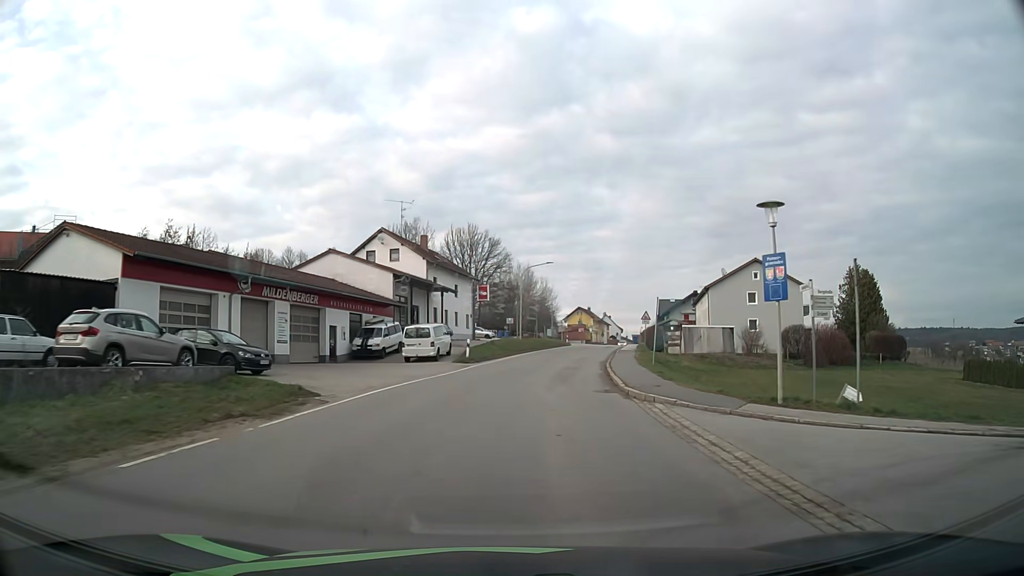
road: tertiary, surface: asphalt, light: Day
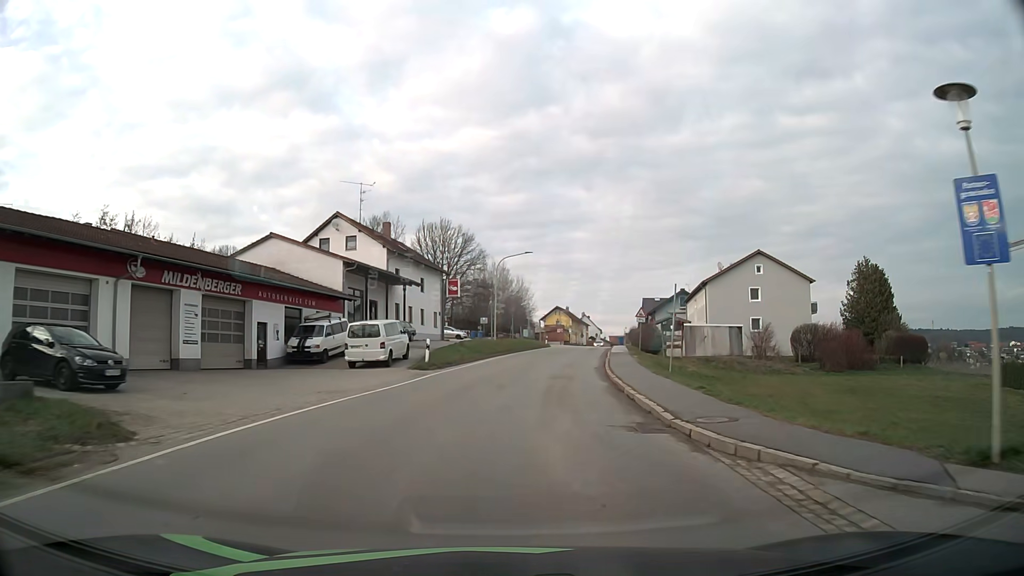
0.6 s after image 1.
(+0.2, +7.8) m; +3°
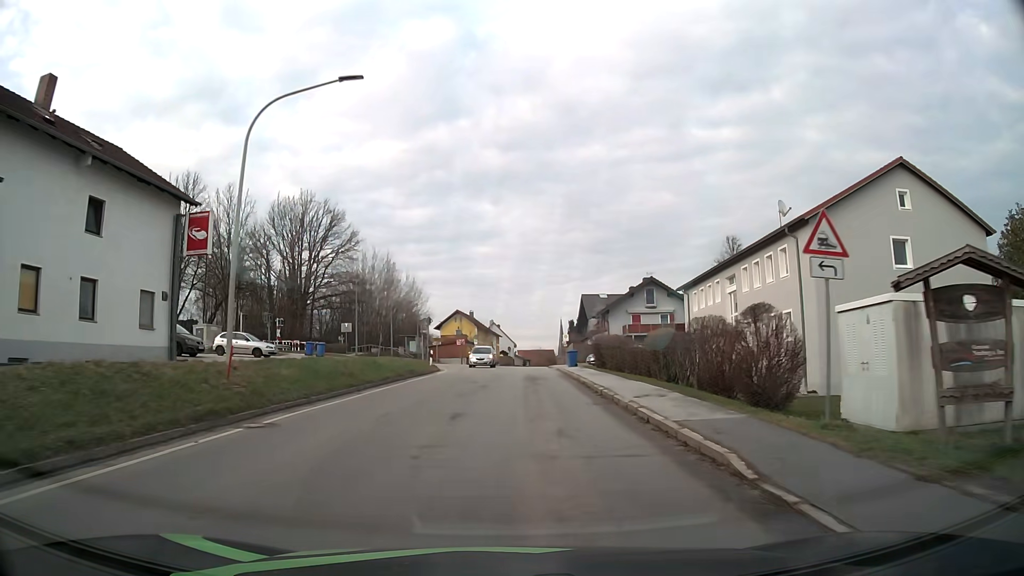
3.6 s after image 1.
(+3.2, +38.5) m; +8°
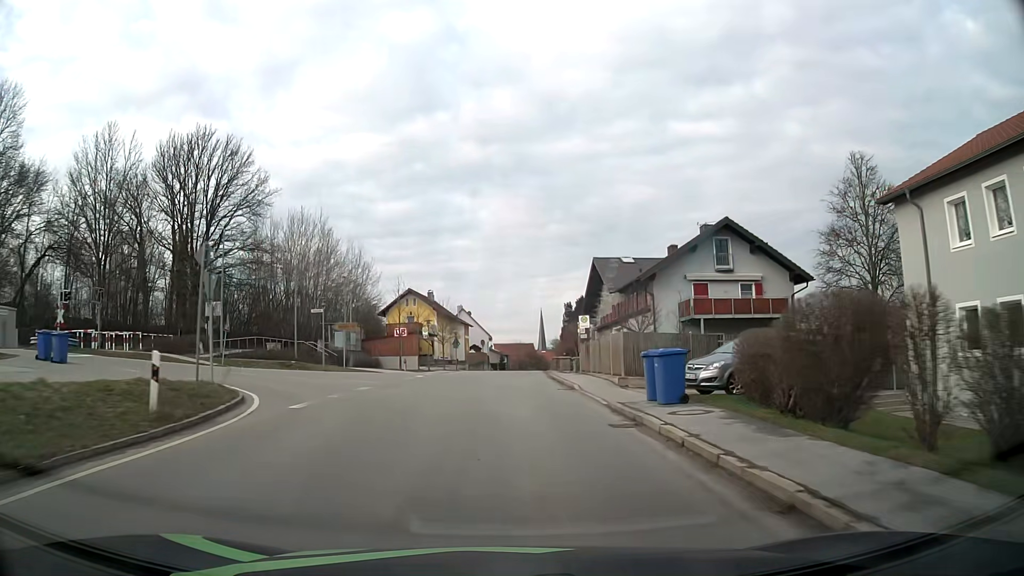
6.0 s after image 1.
(+0.4, +30.8) m; +2°
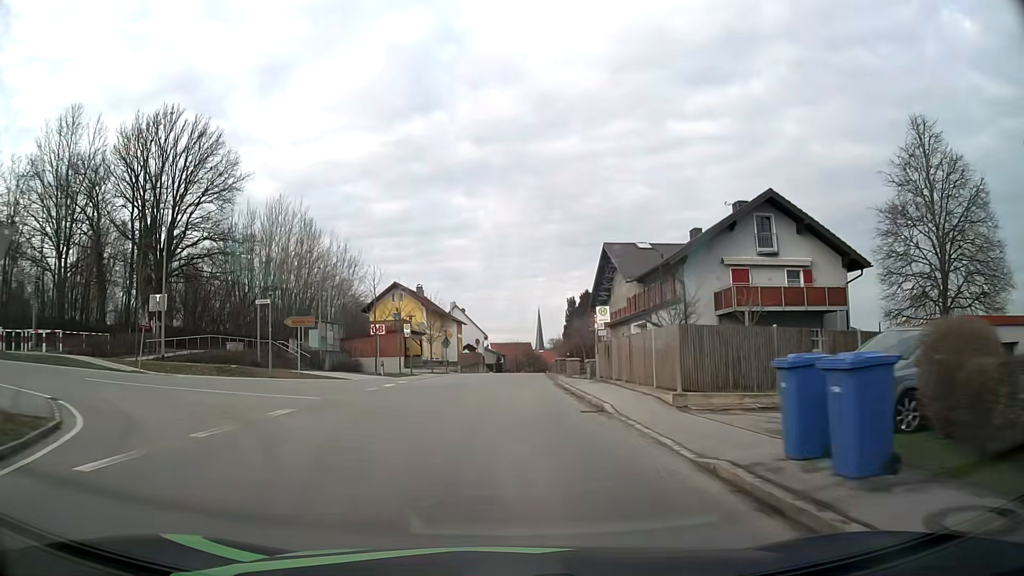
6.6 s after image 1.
(0.0, +7.7) m; 0°
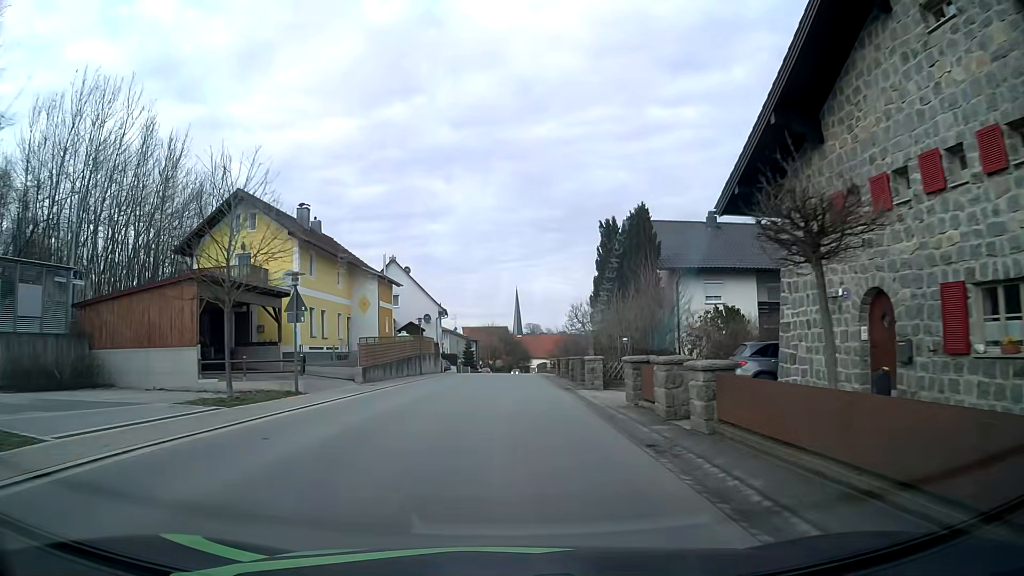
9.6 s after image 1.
(+0.6, +38.1) m; +2°
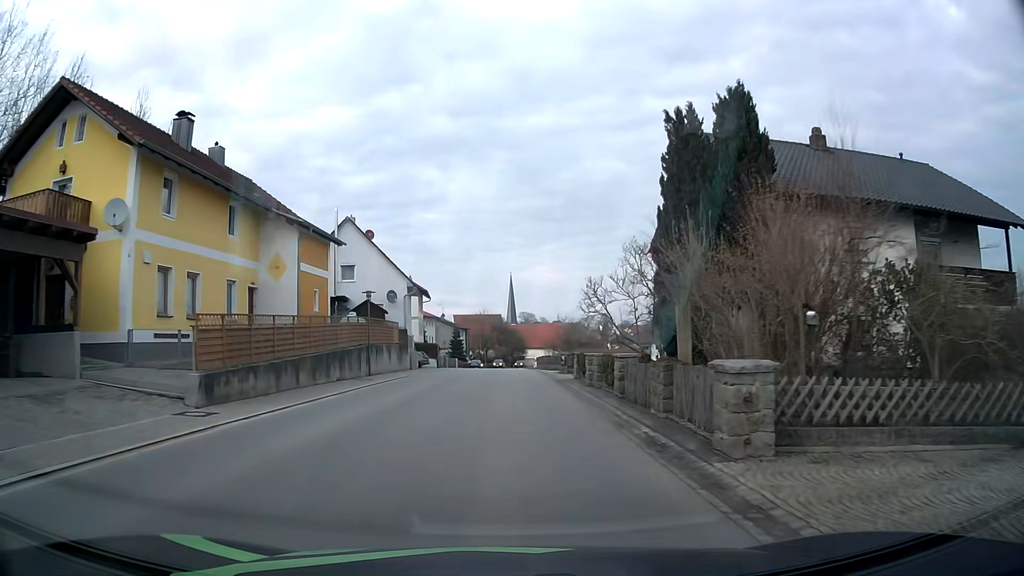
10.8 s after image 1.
(+0.1, +15.4) m; 0°
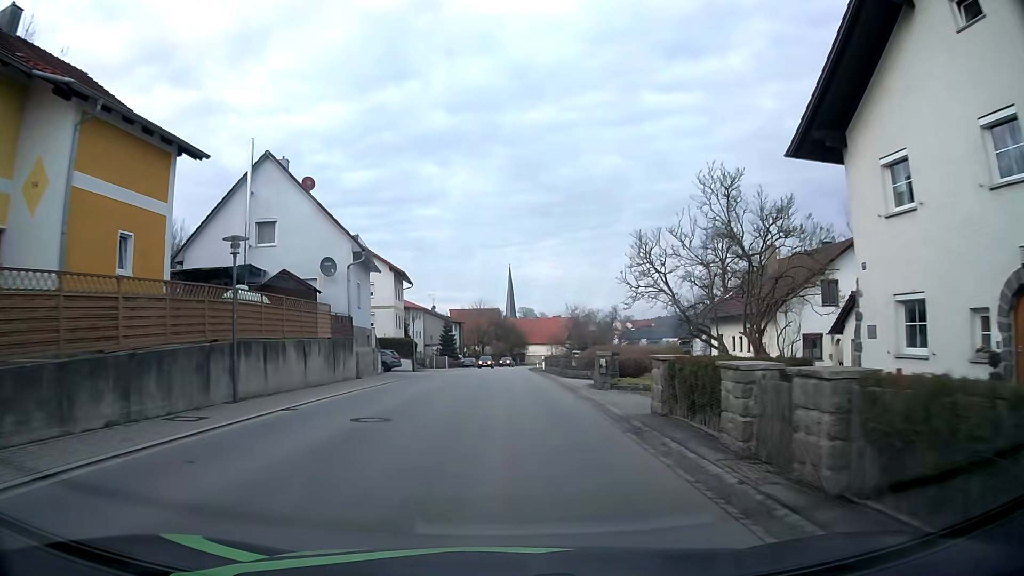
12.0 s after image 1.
(0.0, +15.5) m; 0°
(0, +10) (0, +20) (0, +30) (0, +40) (0, +50) (0, +60) (0, +70) (0, +80) (0, +90) (+1, +100) m
